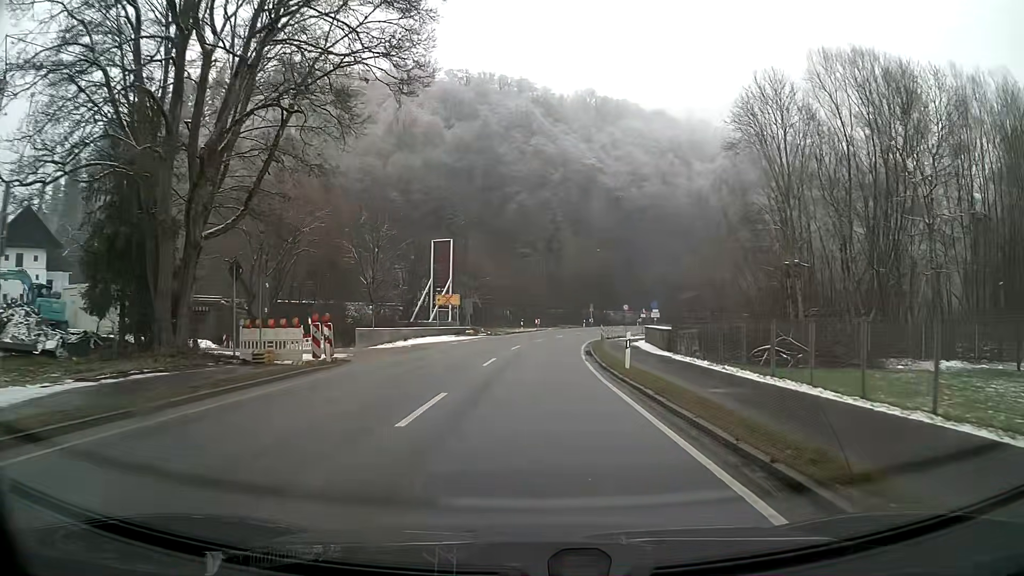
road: primary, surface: asphalt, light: Day
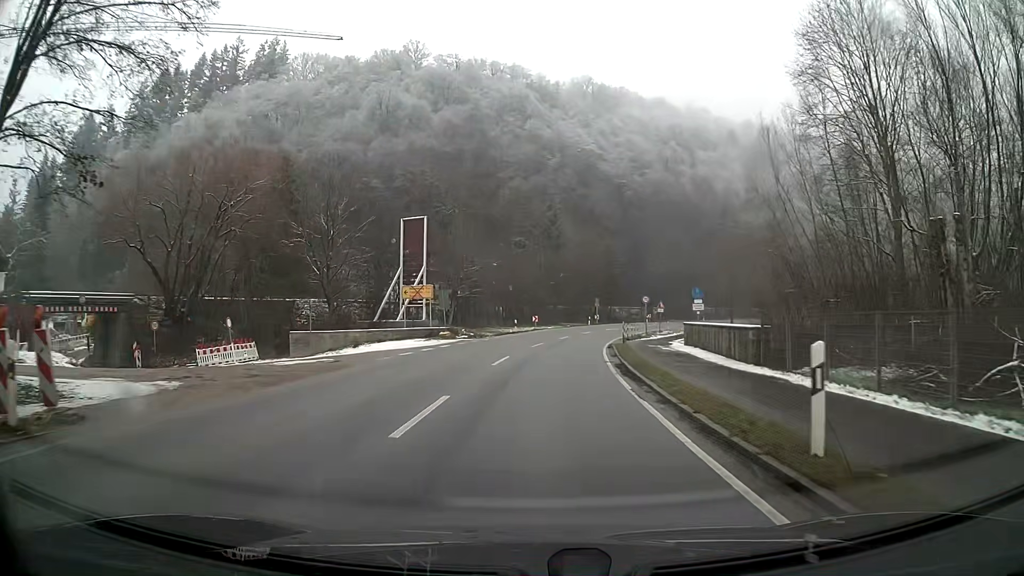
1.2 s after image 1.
(+0.1, +13.3) m; +1°
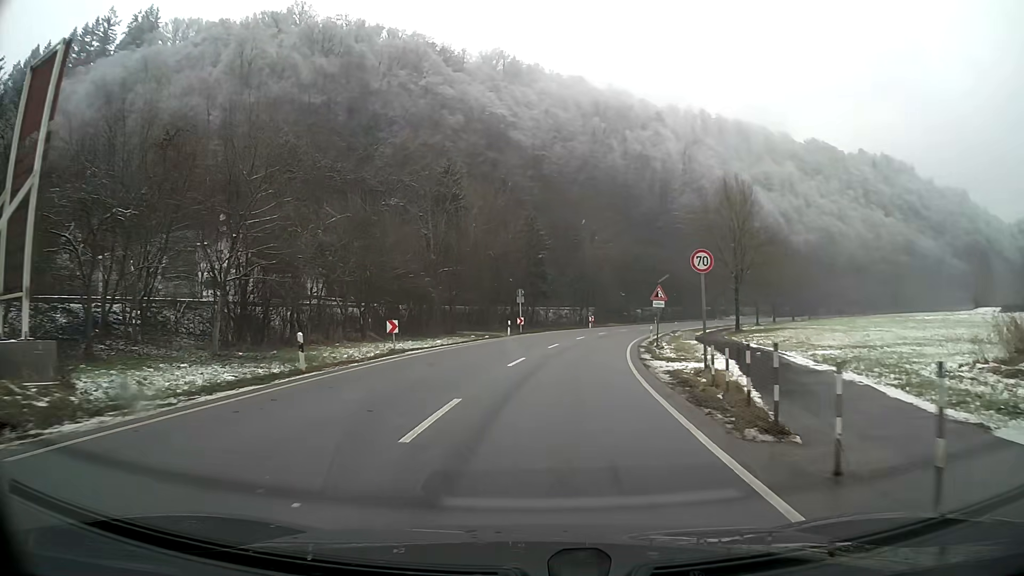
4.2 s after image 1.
(+1.9, +35.5) m; +8°
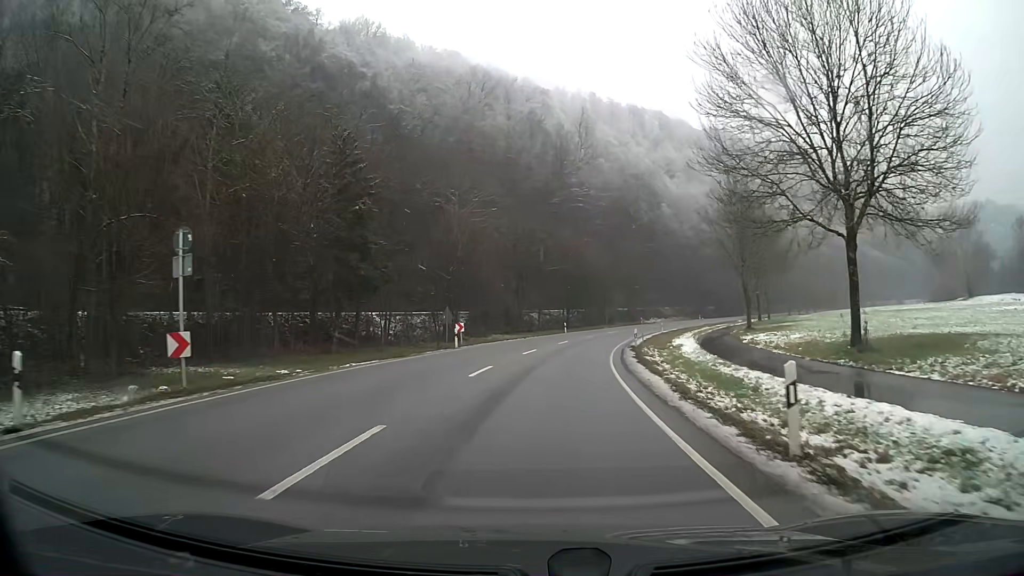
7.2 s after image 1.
(+3.5, +38.0) m; +10°
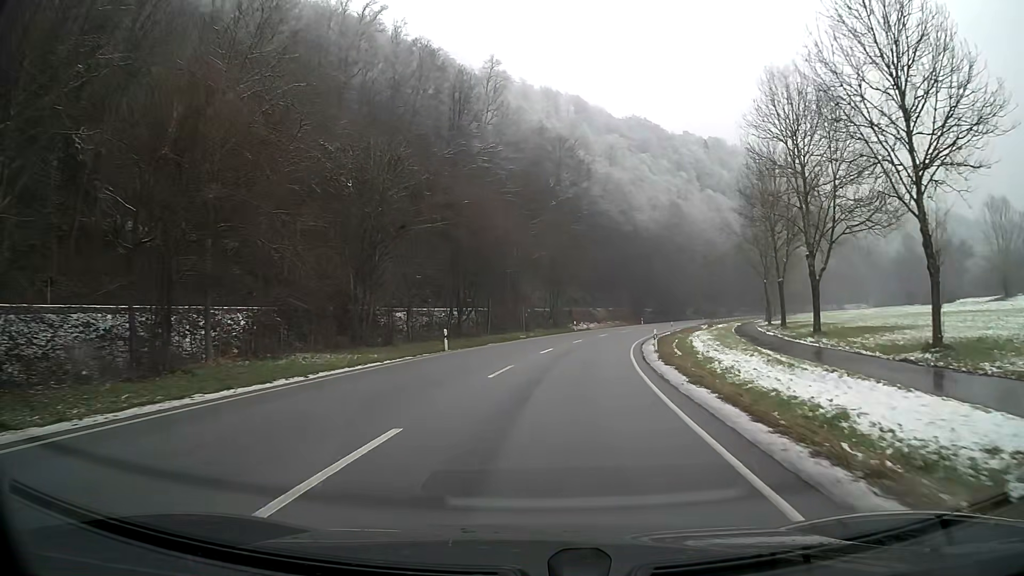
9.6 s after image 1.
(+2.5, +35.8) m; +8°
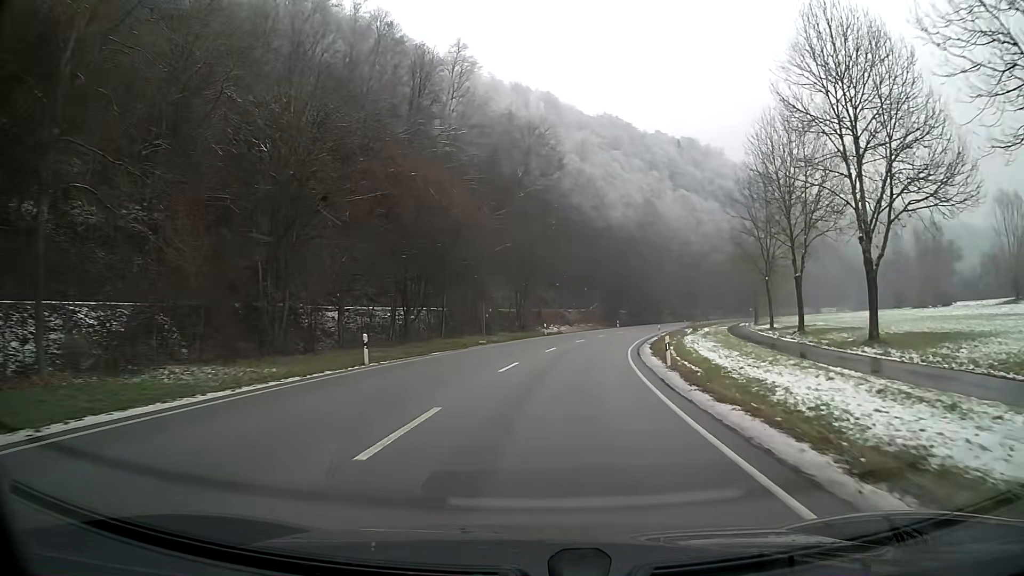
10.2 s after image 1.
(+0.2, +9.7) m; +3°
